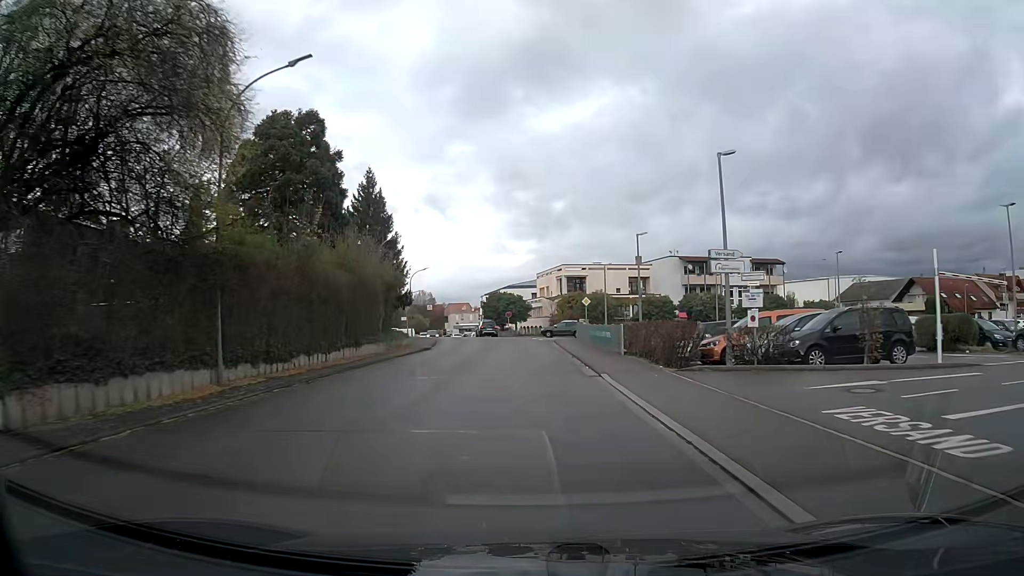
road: tertiary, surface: asphalt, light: Day
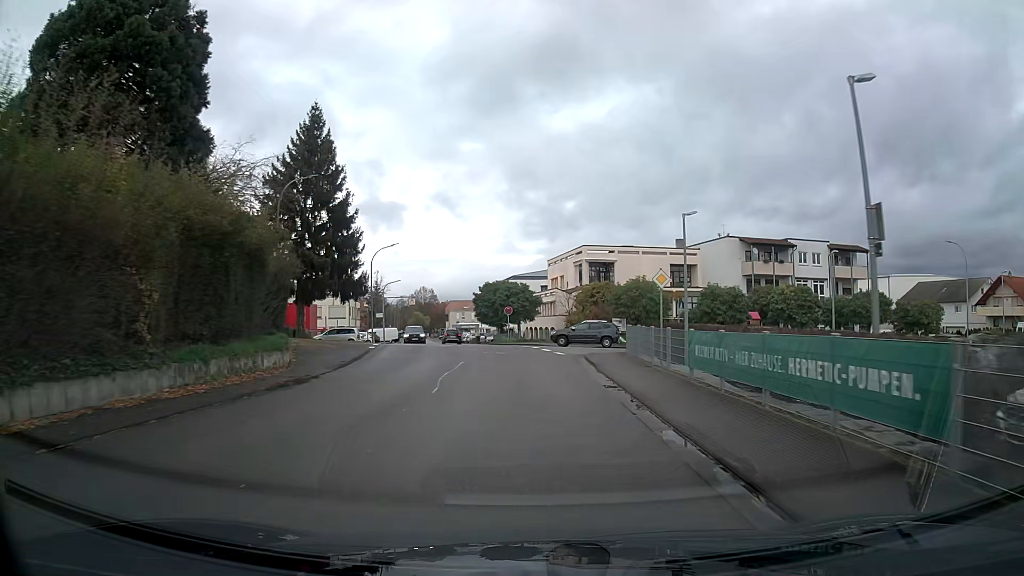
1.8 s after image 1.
(-0.1, +22.1) m; -1°
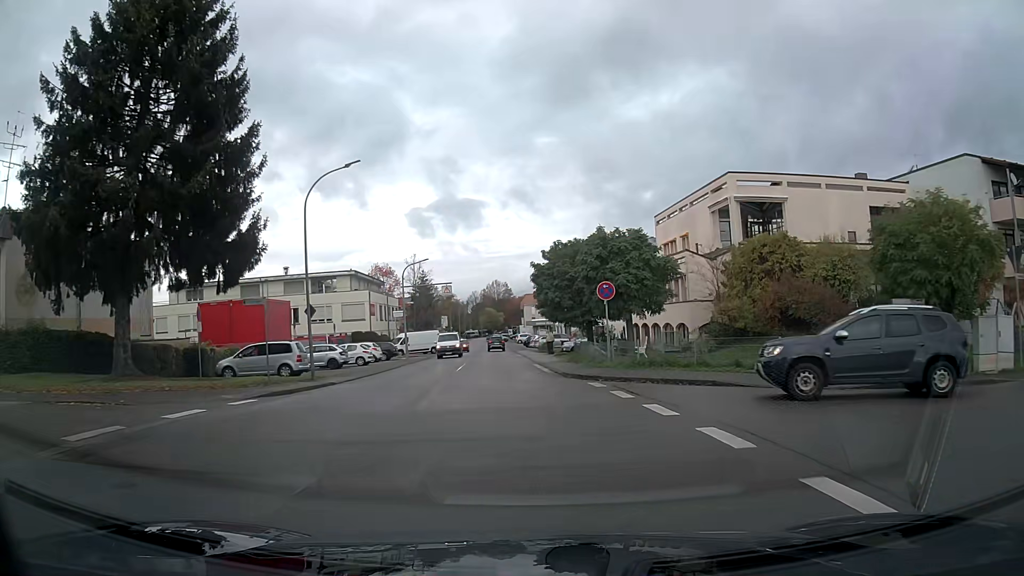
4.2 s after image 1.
(-1.7, +29.5) m; -8°
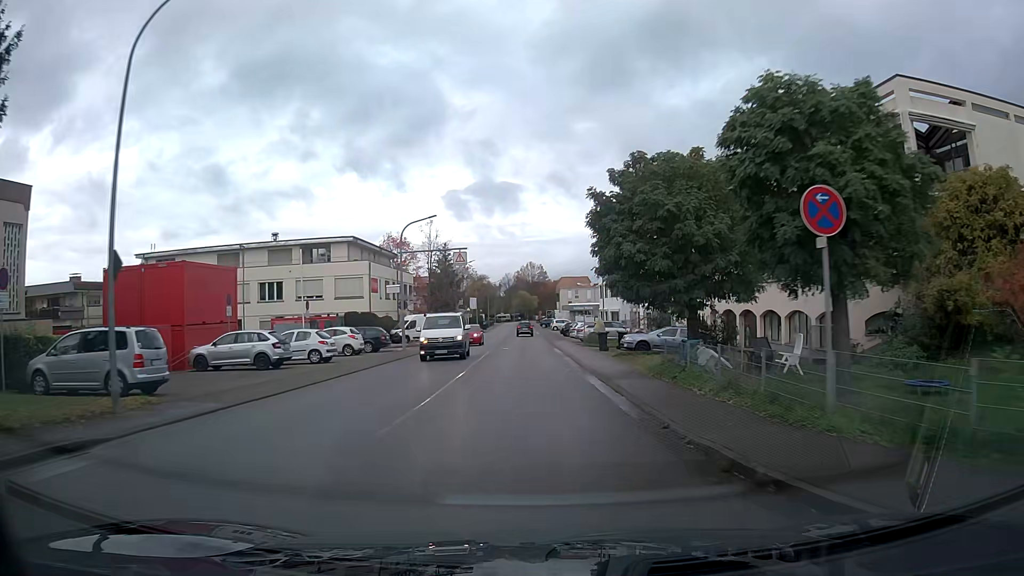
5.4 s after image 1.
(-0.3, +14.6) m; -2°
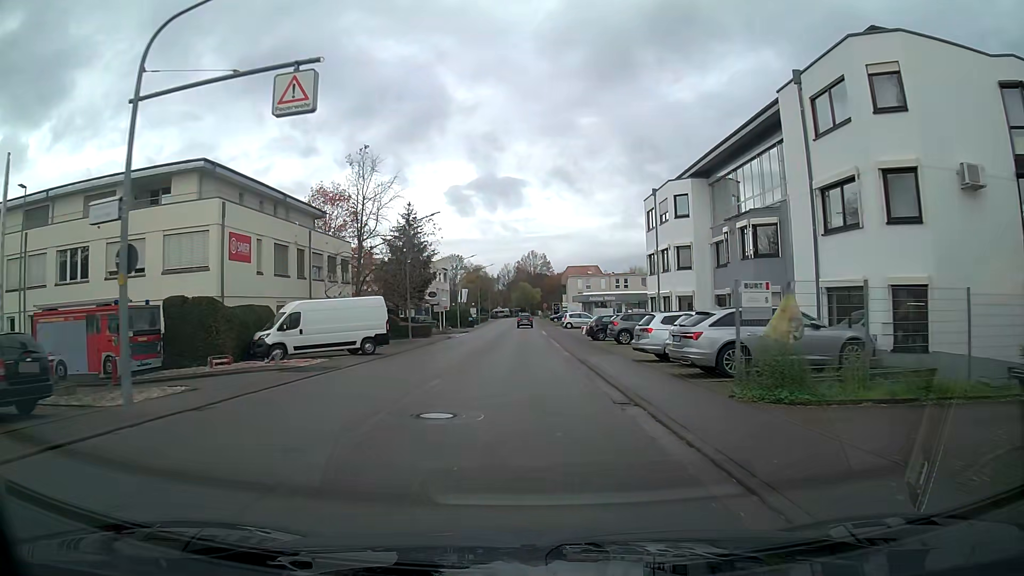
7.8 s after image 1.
(-0.1, +29.2) m; 0°
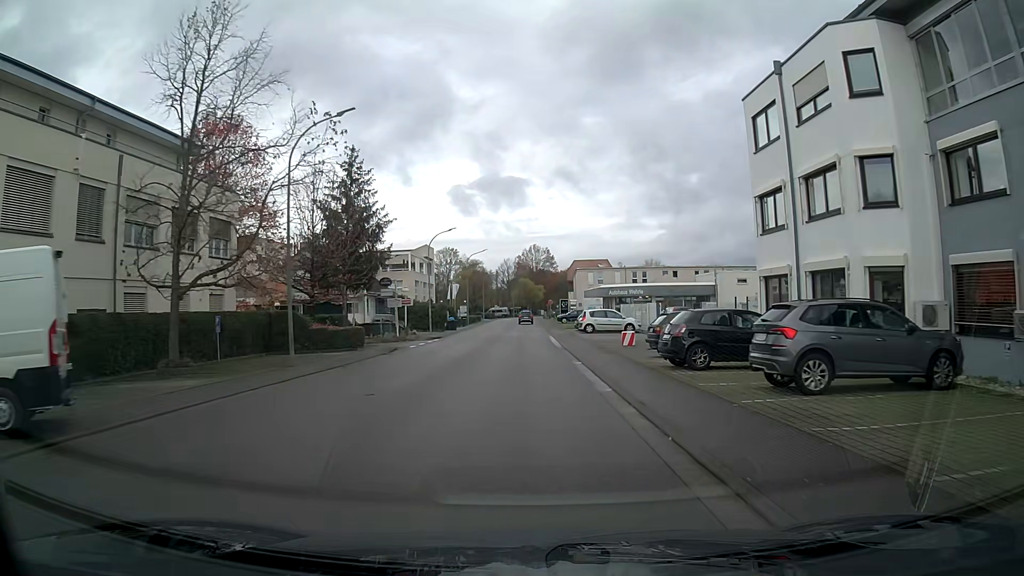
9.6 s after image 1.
(0.0, +21.6) m; 0°
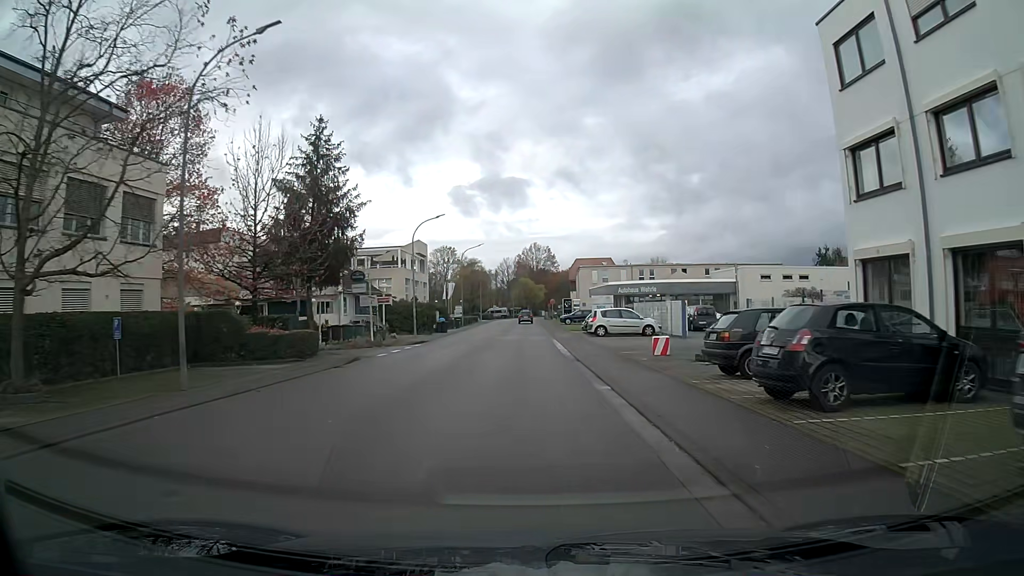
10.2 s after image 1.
(0.0, +7.1) m; 0°
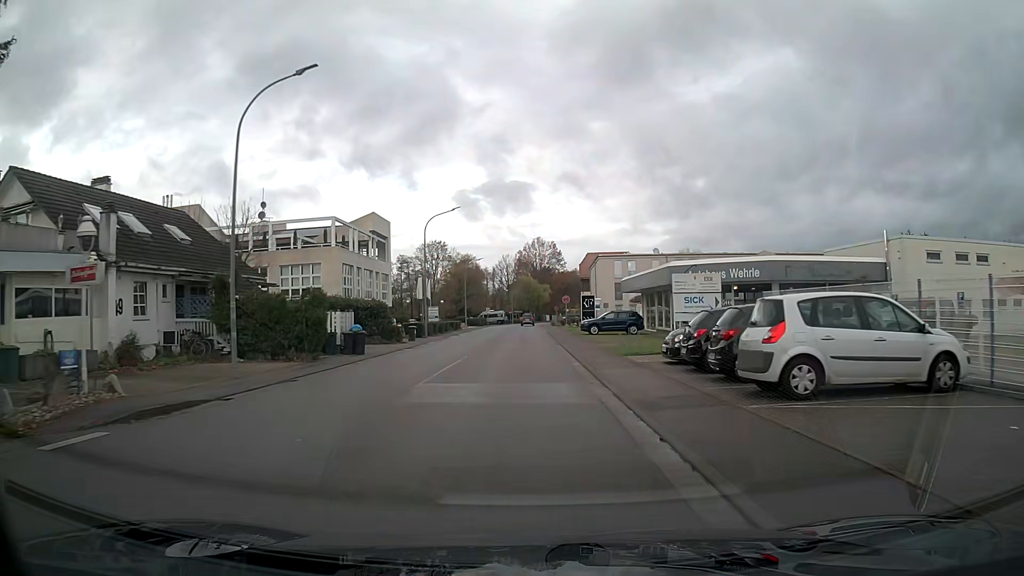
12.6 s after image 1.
(0.0, +28.1) m; 0°
(0, +10) (0, +20) (0, +30) (0, +40) (0, +50) (+2, +60) (+11, +63) (+21, +63) (+31, +62) (+40, +58) m
